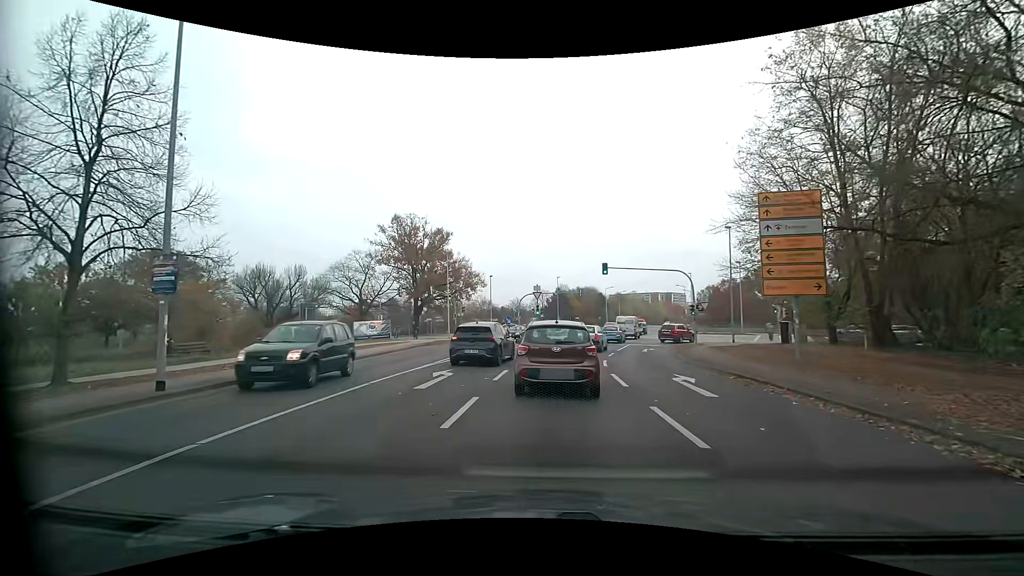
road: residential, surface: asphalt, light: Day
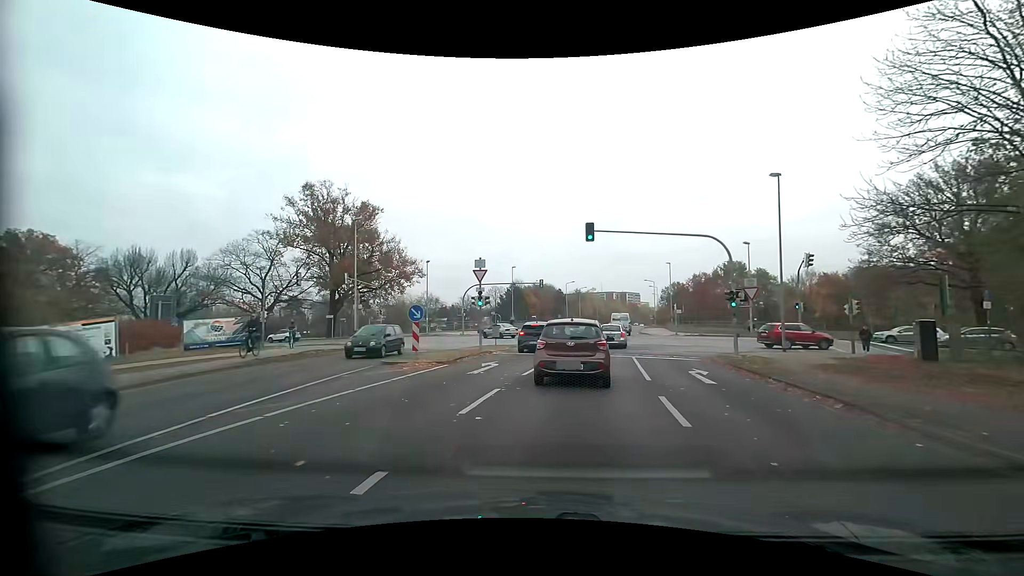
(+1.1, +17.9) m; +8°
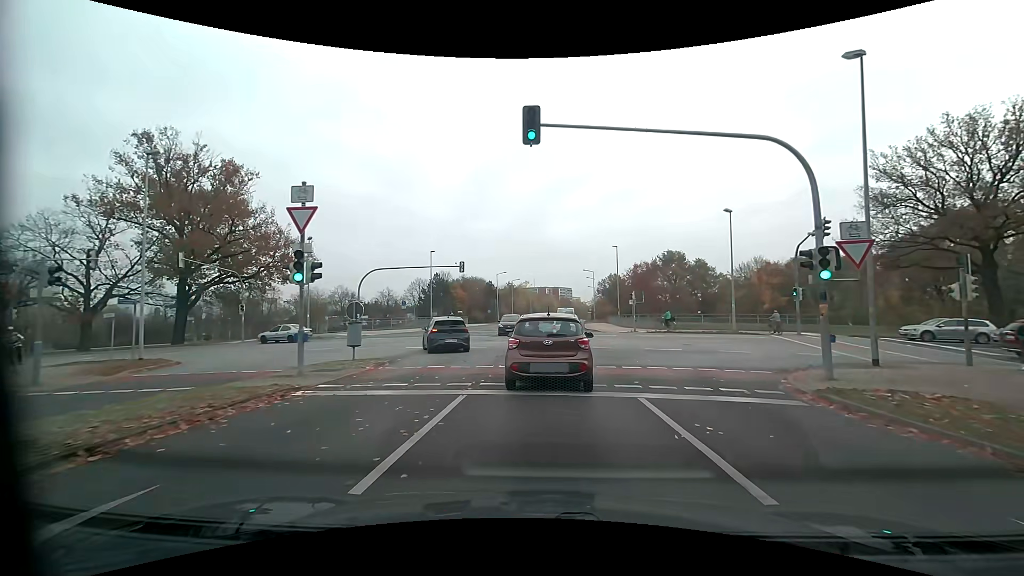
(+0.9, +14.1) m; +7°
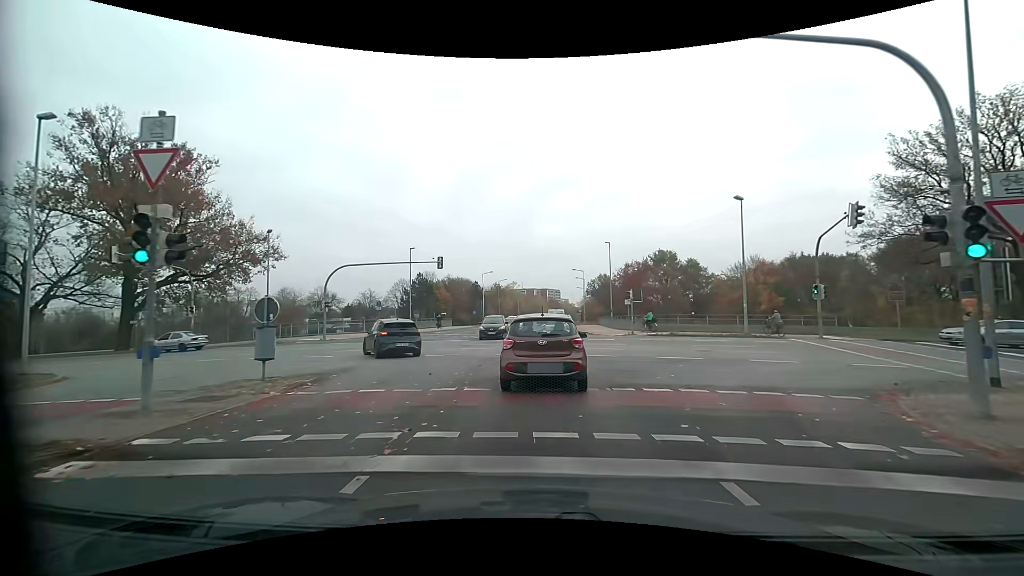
(+0.1, +4.6) m; +2°
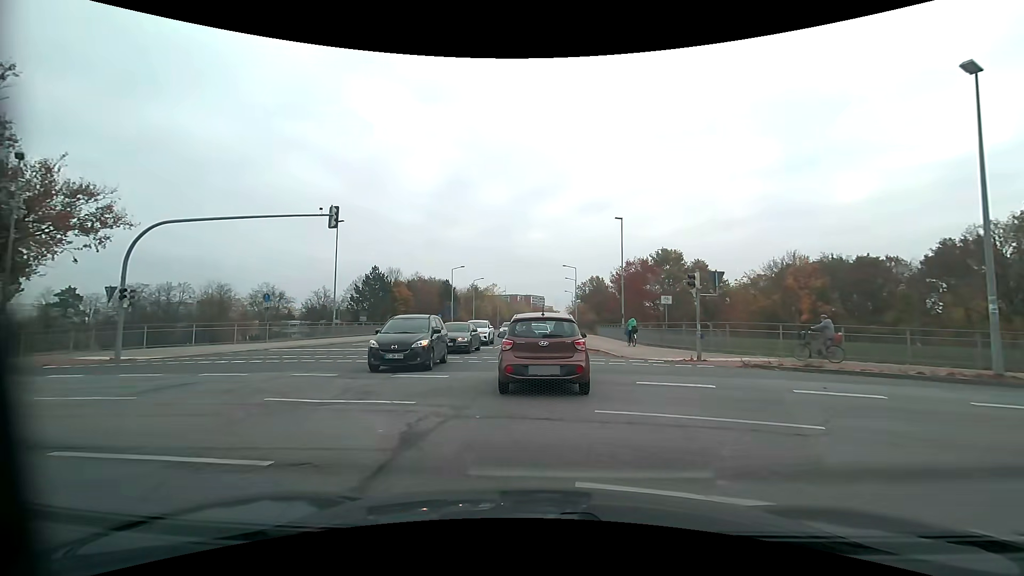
(+0.3, +18.9) m; +1°
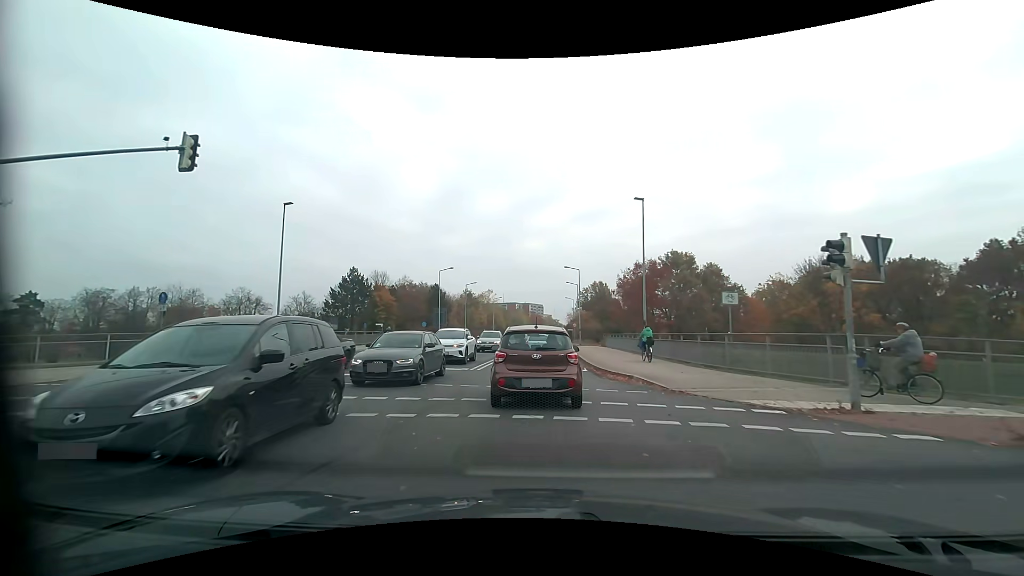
(+0.1, +9.3) m; +1°
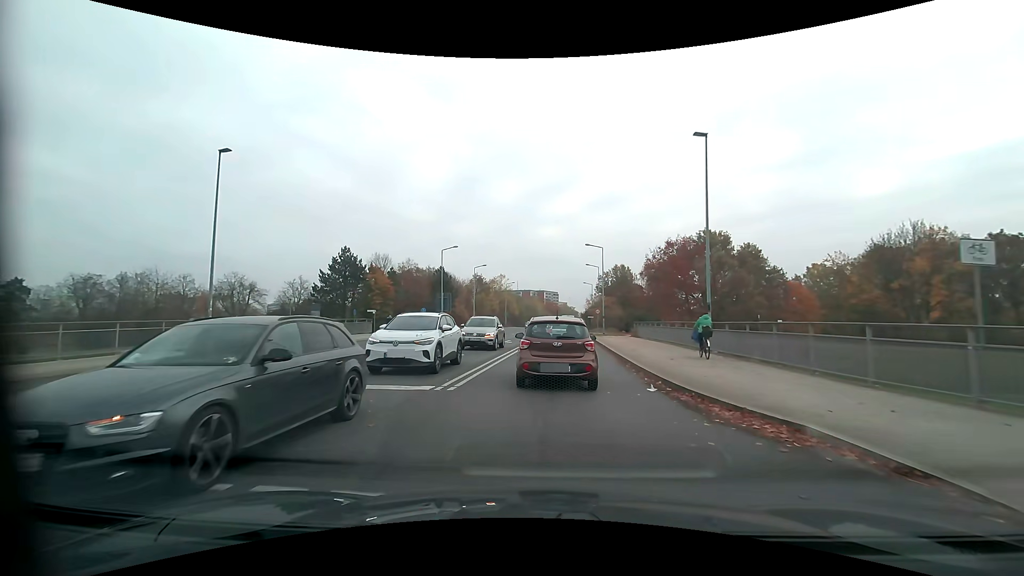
(-0.2, +9.2) m; -2°
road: secondary
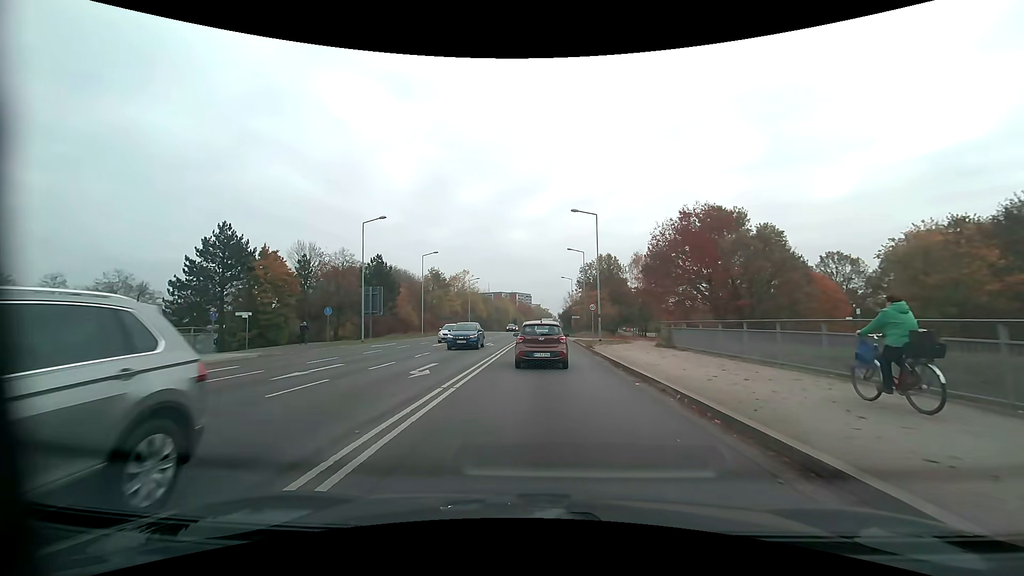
(+0.5, +19.8) m; +3°
